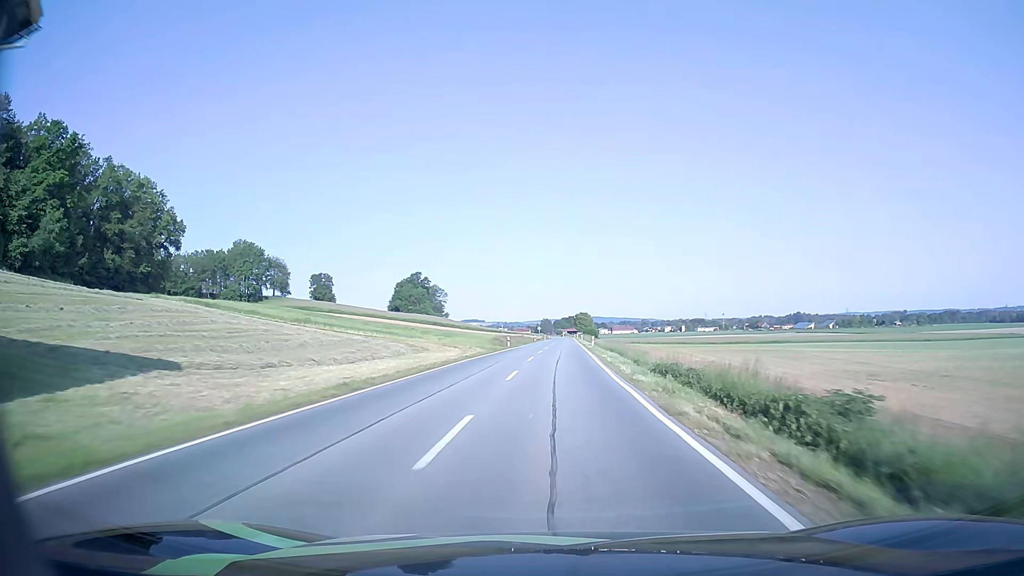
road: secondary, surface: asphalt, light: Day
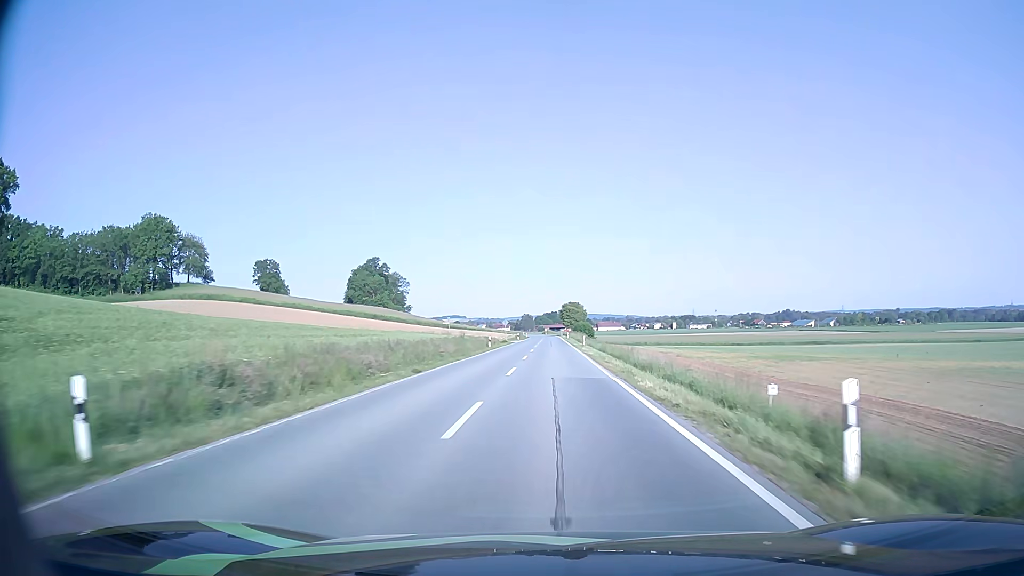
(+1.3, +55.9) m; +2°
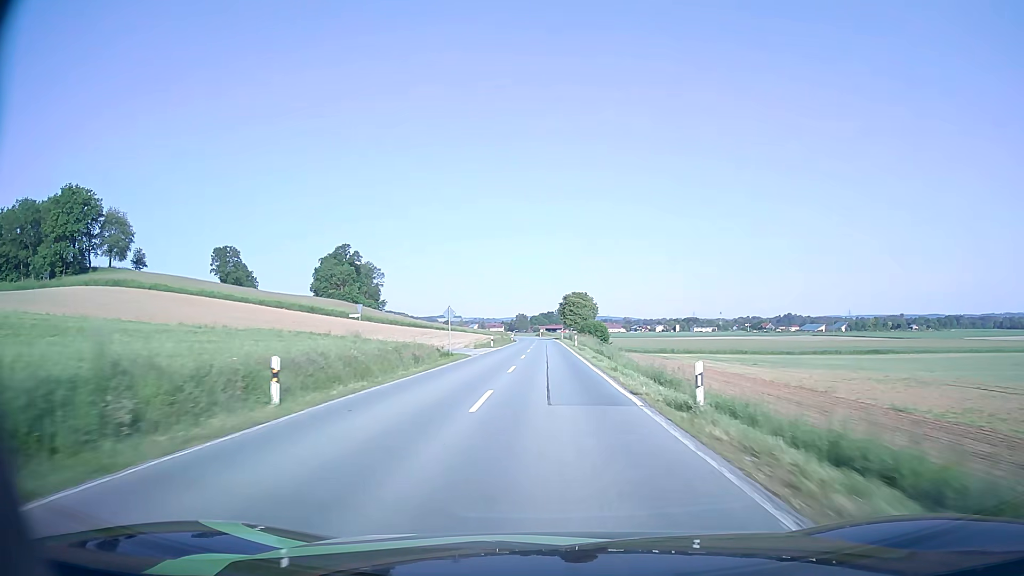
(0.0, +43.1) m; 0°
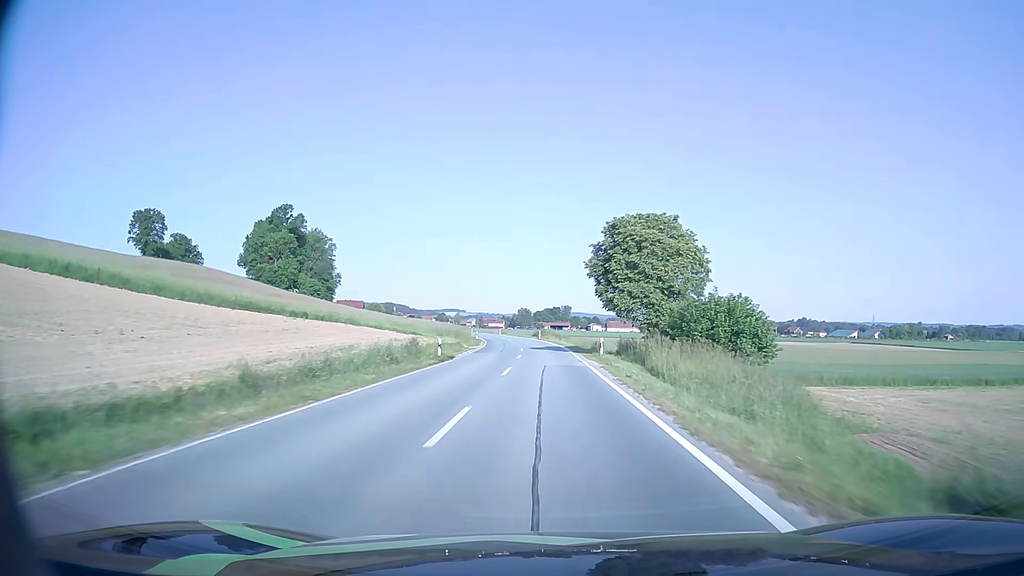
(-0.2, +71.5) m; 0°
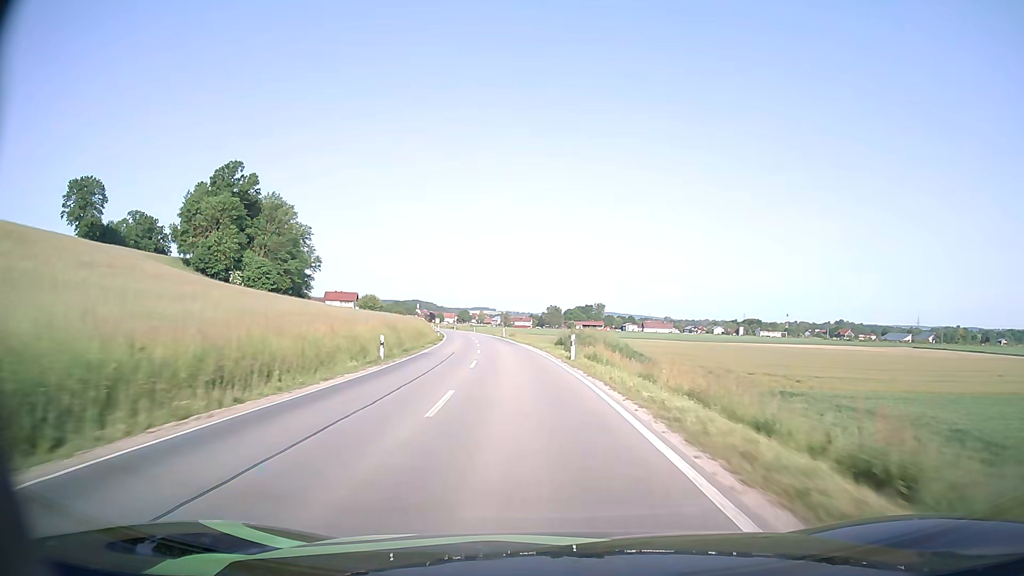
(-0.6, +54.2) m; -2°
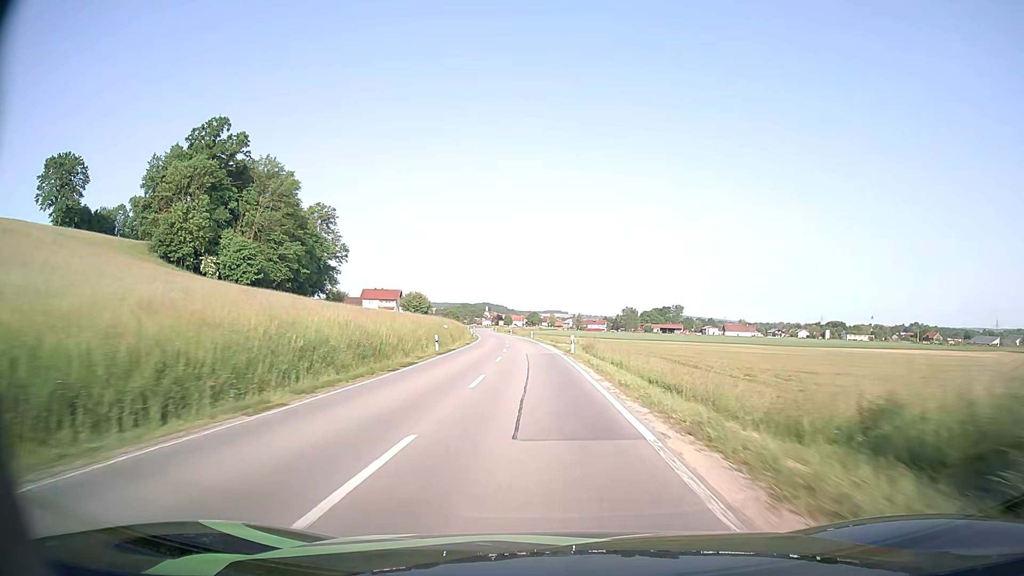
(-2.3, +40.2) m; -6°
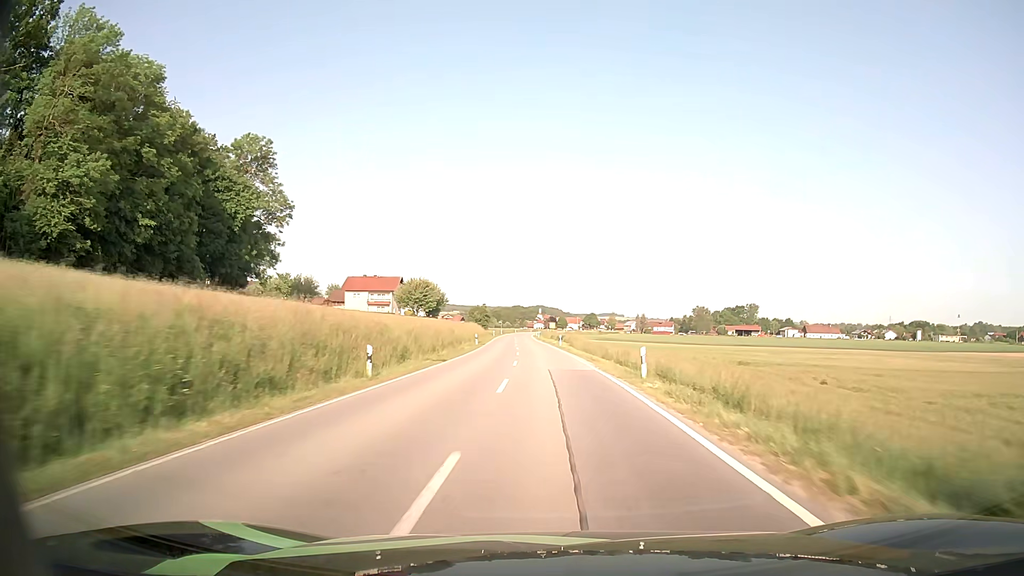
(-3.3, +69.2) m; -5°
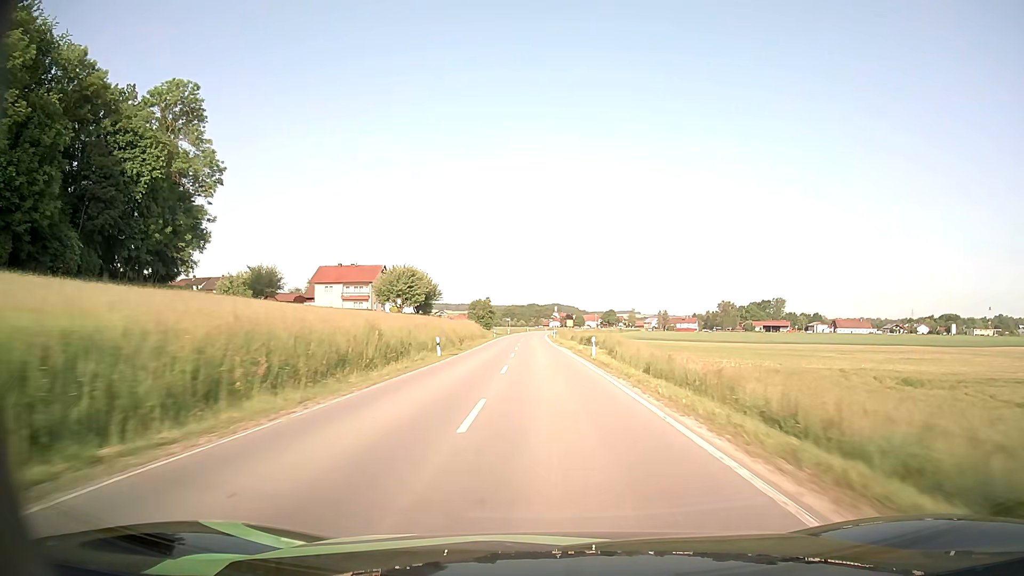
(-0.3, +28.3) m; -1°
(0, +10) (0, +20) (0, +30) (-1, +40) (-1, +50) (-1, +60) (-2, +70) (-2, +80) (-2, +90) (-2, +100) m
